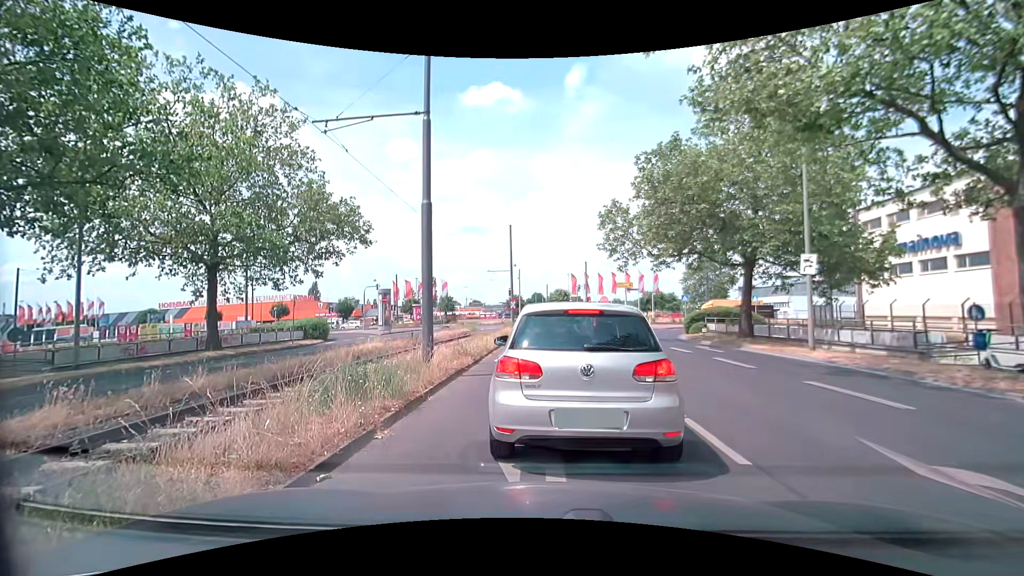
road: secondary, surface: asphalt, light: Day
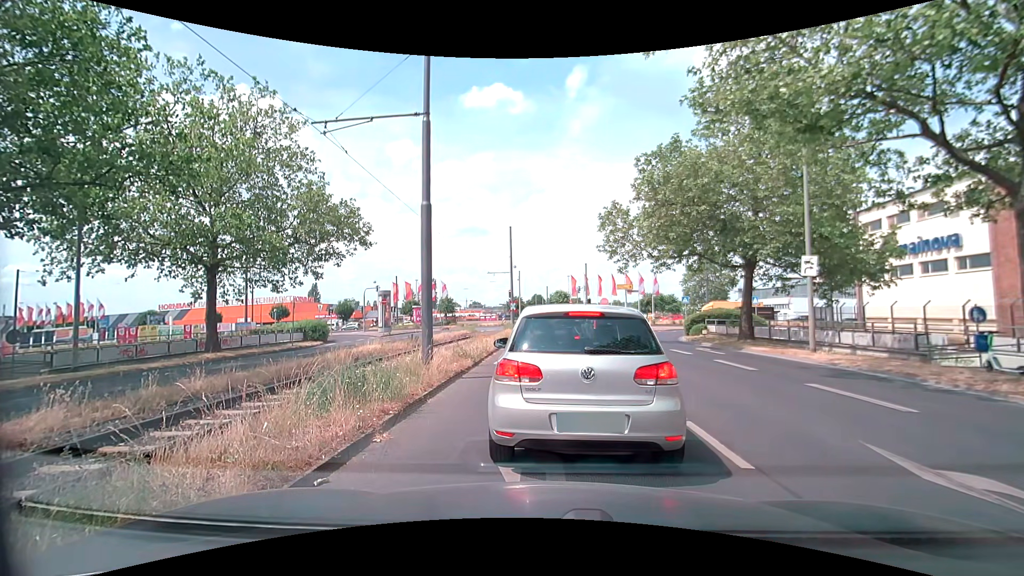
(0.0, +0.2) m; 0°
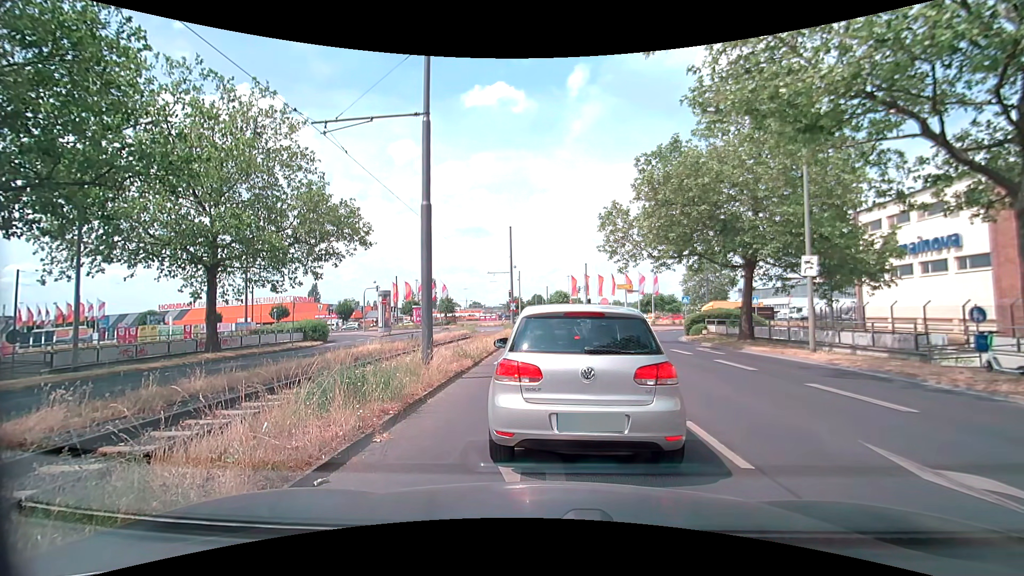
(0.0, 0.0) m; 0°
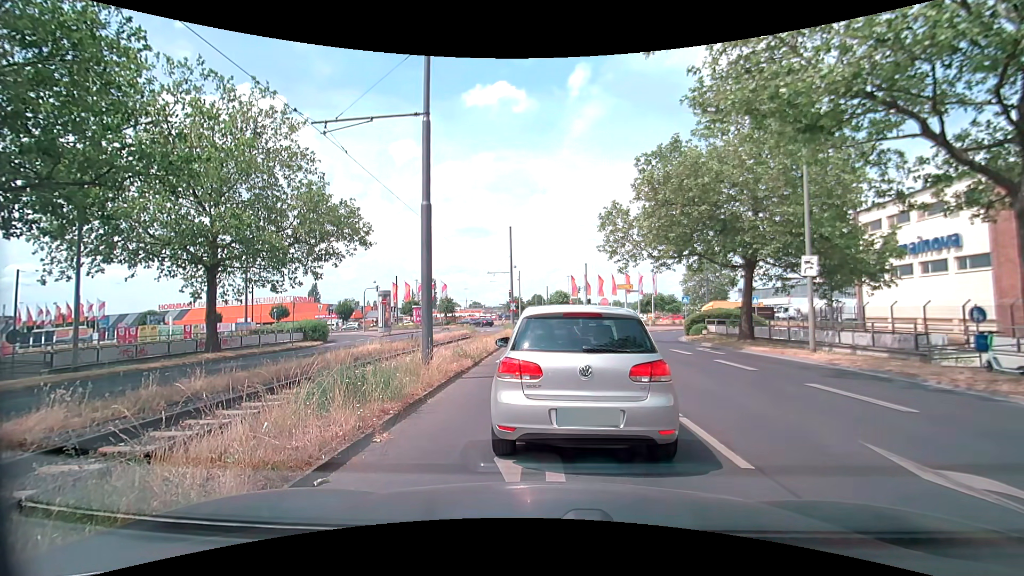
(0.0, 0.0) m; 0°
